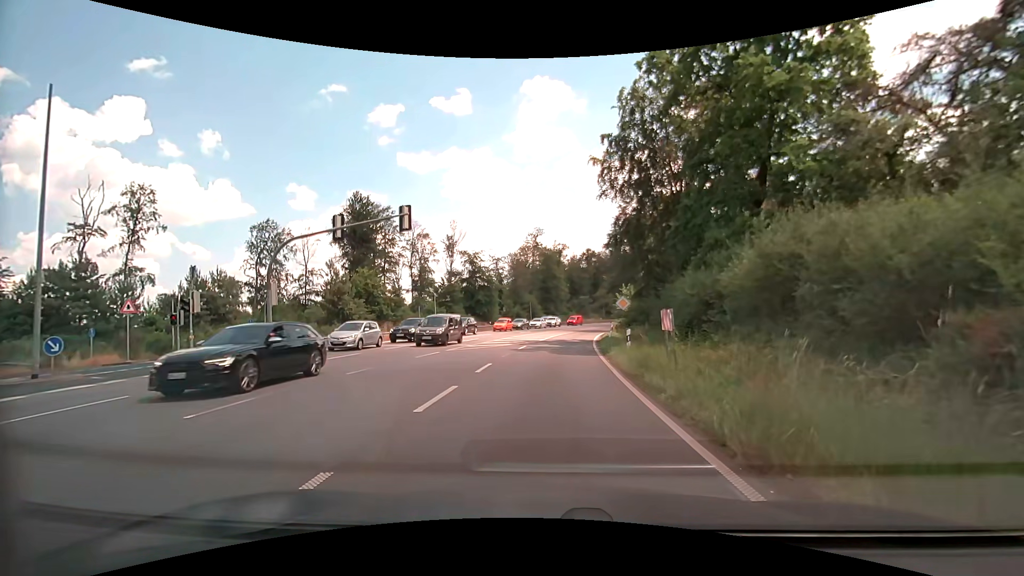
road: primary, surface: asphalt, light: Day
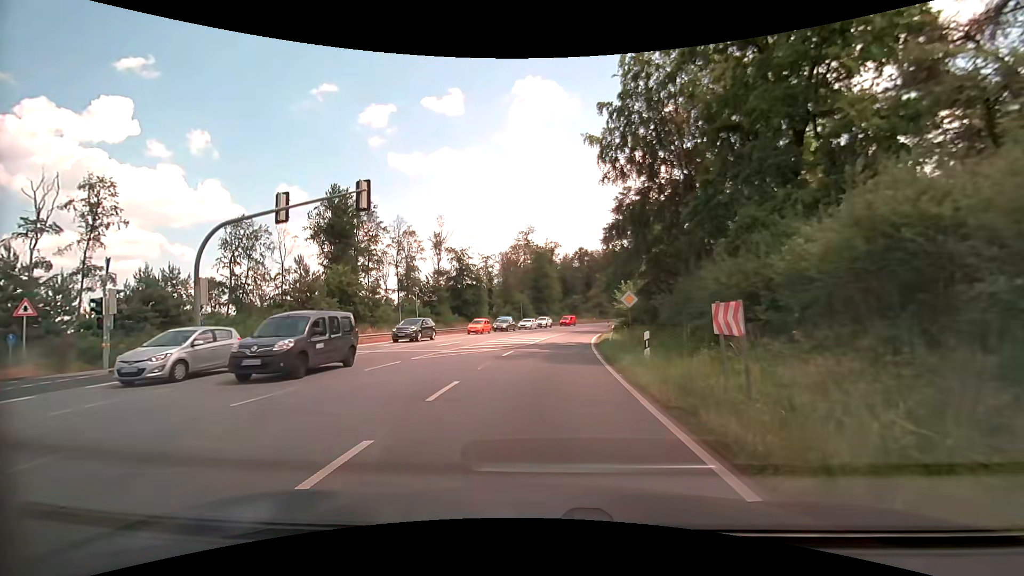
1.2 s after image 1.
(+0.1, +4.9) m; +1°
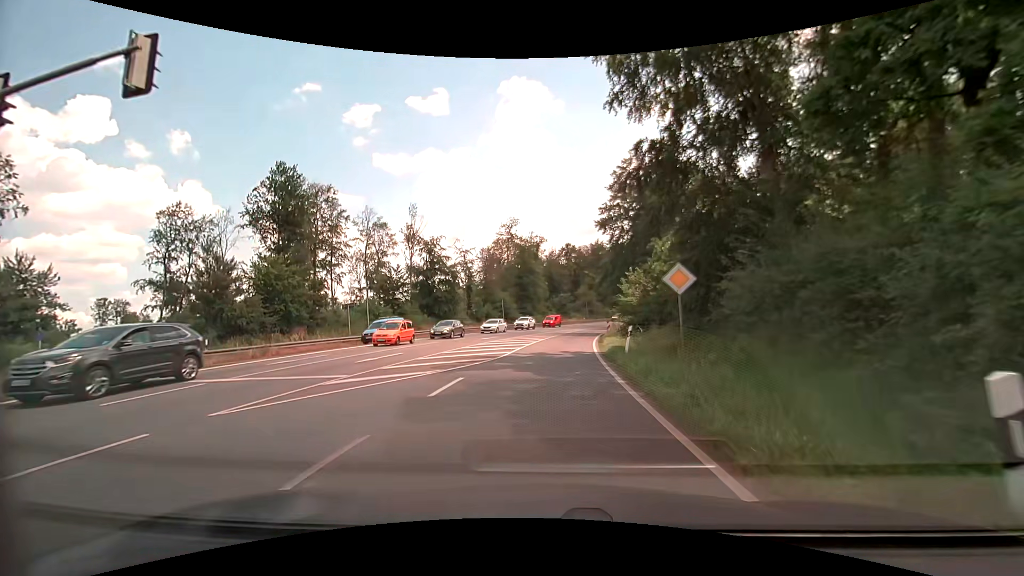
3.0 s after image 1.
(+0.3, +11.2) m; +2°
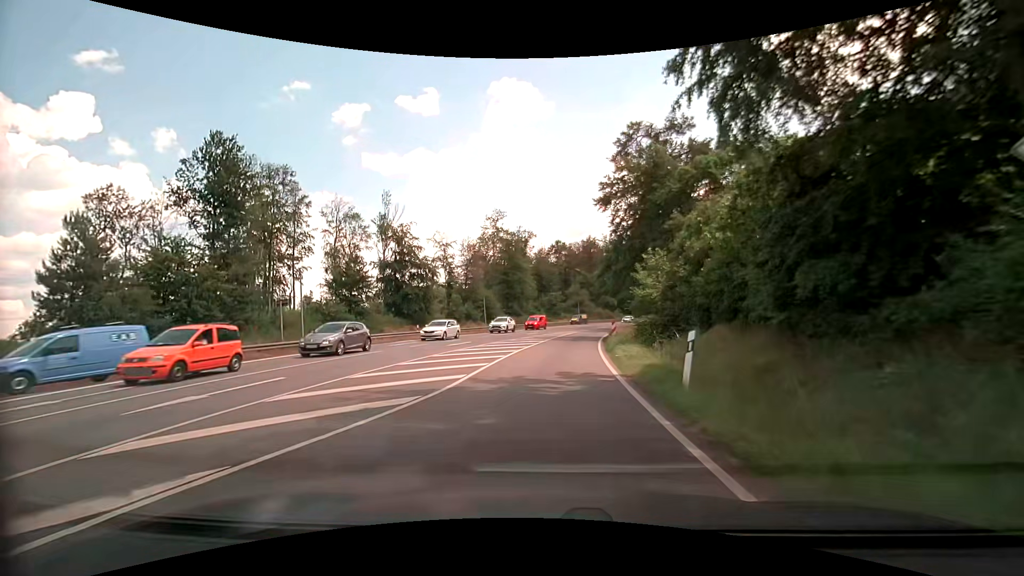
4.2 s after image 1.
(+0.1, +9.9) m; +1°
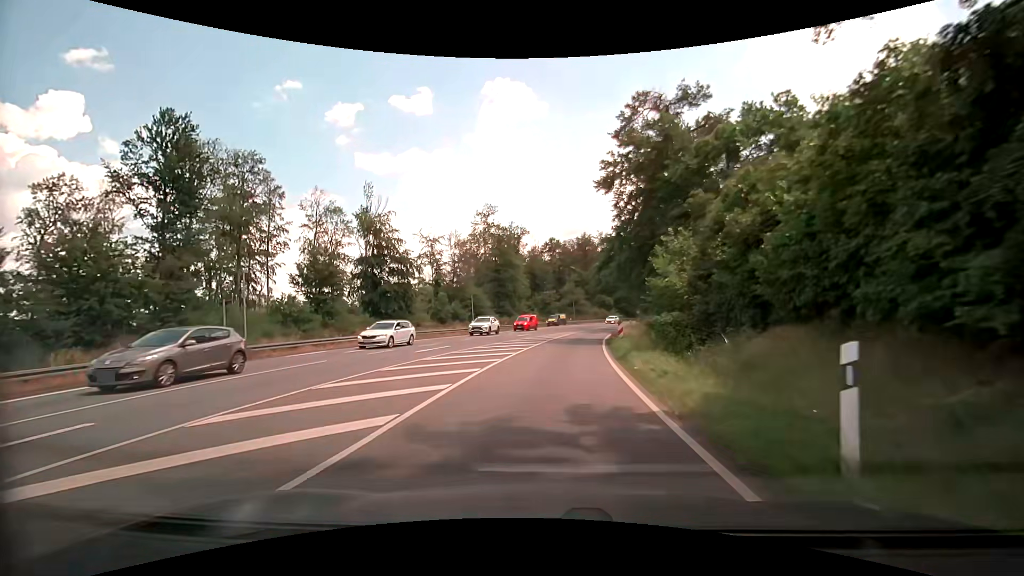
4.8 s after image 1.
(0.0, +5.6) m; +1°
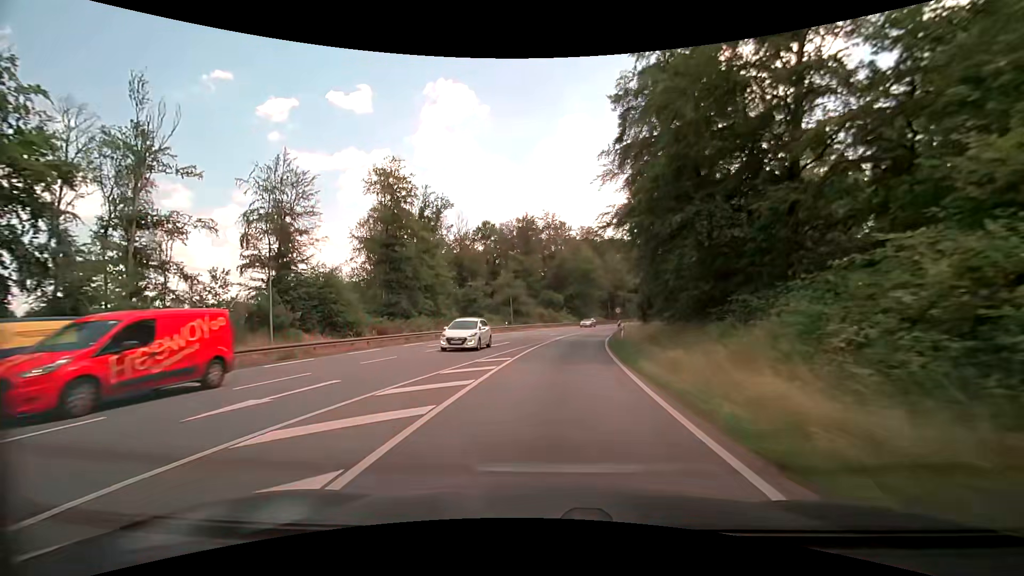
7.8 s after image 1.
(+2.0, +34.4) m; +7°
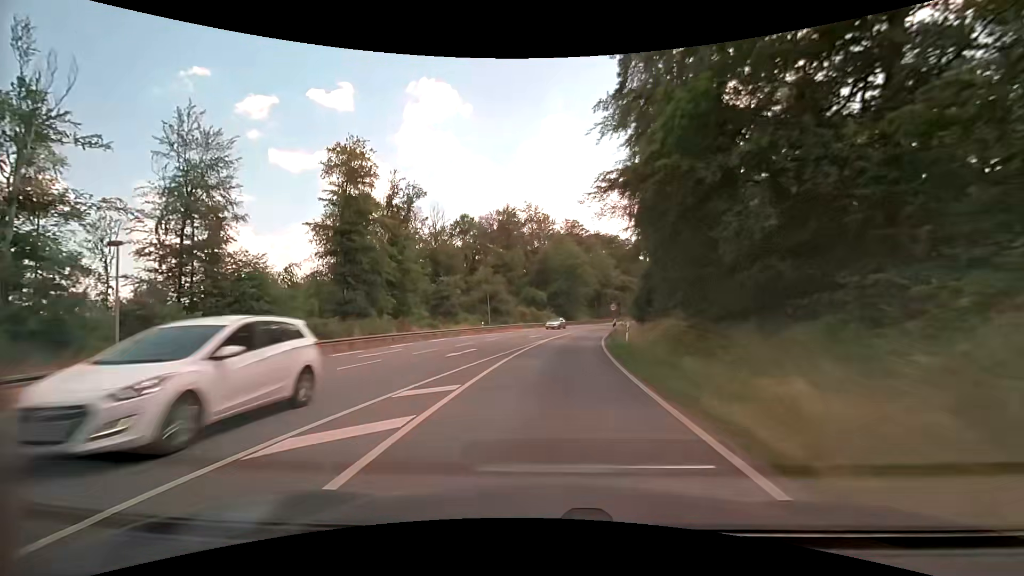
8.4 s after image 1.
(+0.1, +8.0) m; +2°
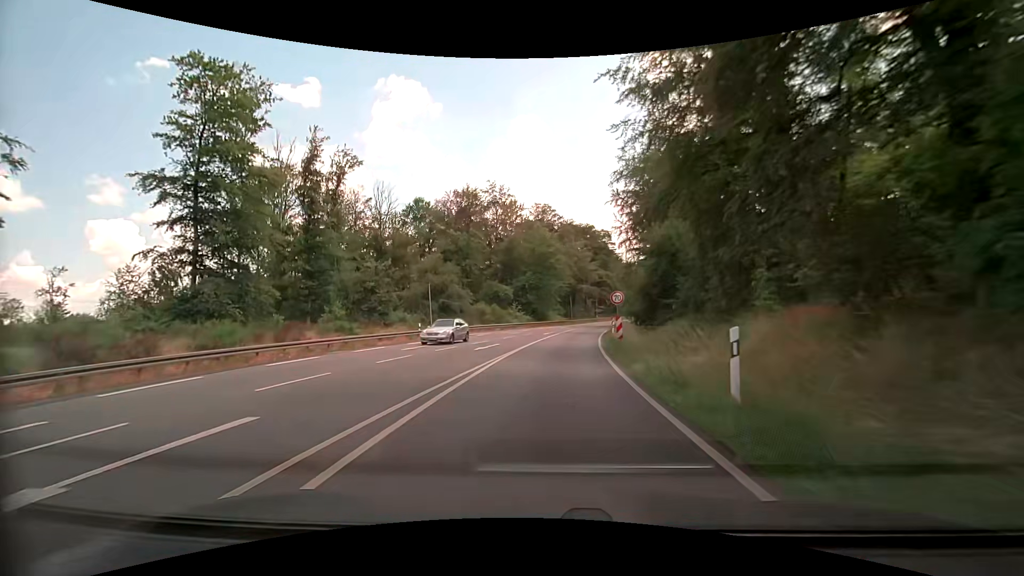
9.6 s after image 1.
(+0.5, +16.2) m; +3°
(0, +10) (+1, +20) (+1, +30) (+3, +40) (+4, +50) (+6, +60) (+8, +69) (+11, +79) (+13, +89) (+16, +98) m
